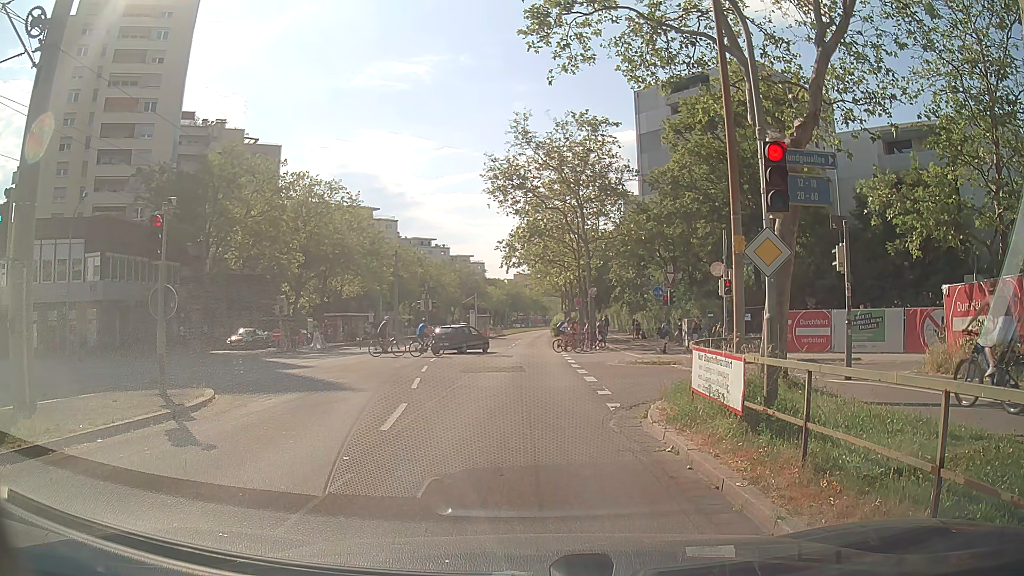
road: tertiary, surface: asphalt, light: Day
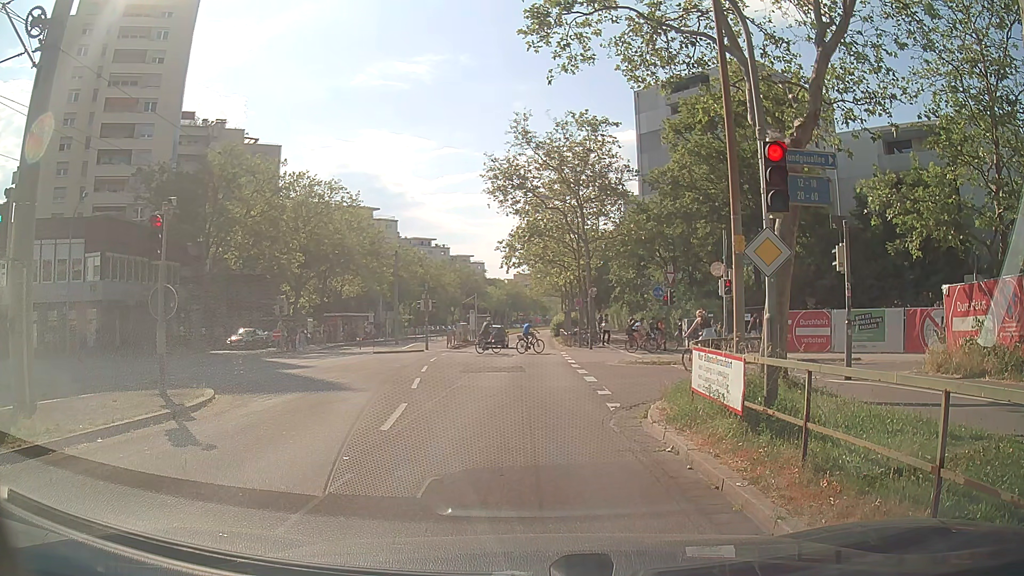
(0.0, 0.0) m; 0°
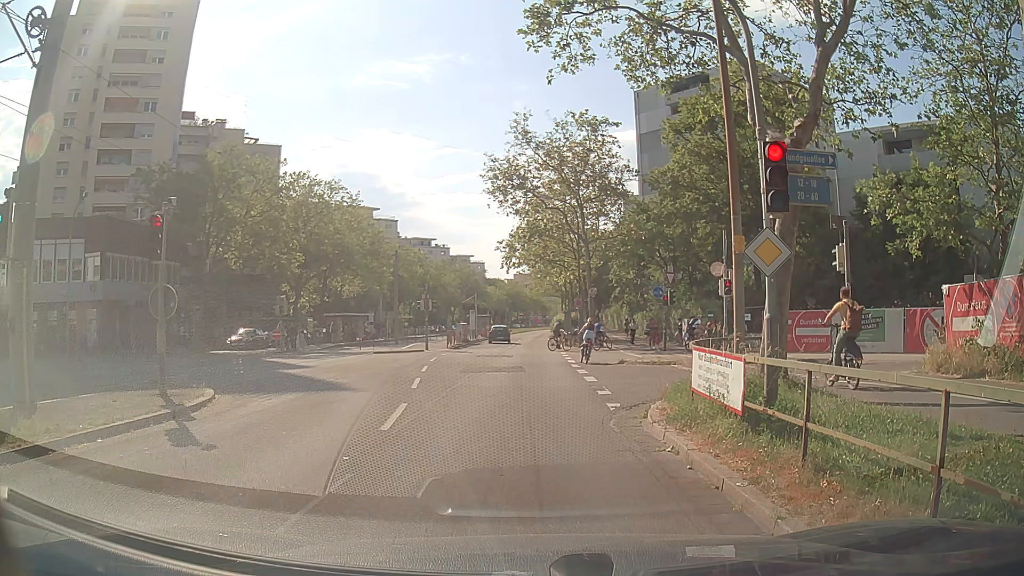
(0.0, 0.0) m; 0°
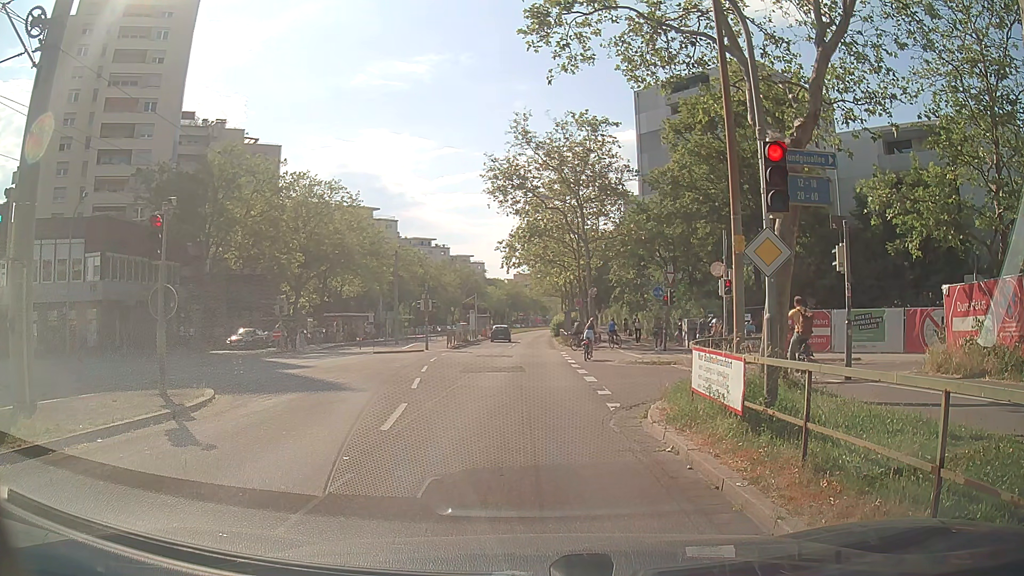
(0.0, 0.0) m; 0°
(+1, +10) (+2, +20) (+2, +30) (+3, +40) (+4, +50) (+5, +60) (+7, +70) (+8, +80) (+9, +90) (+10, +99) m
